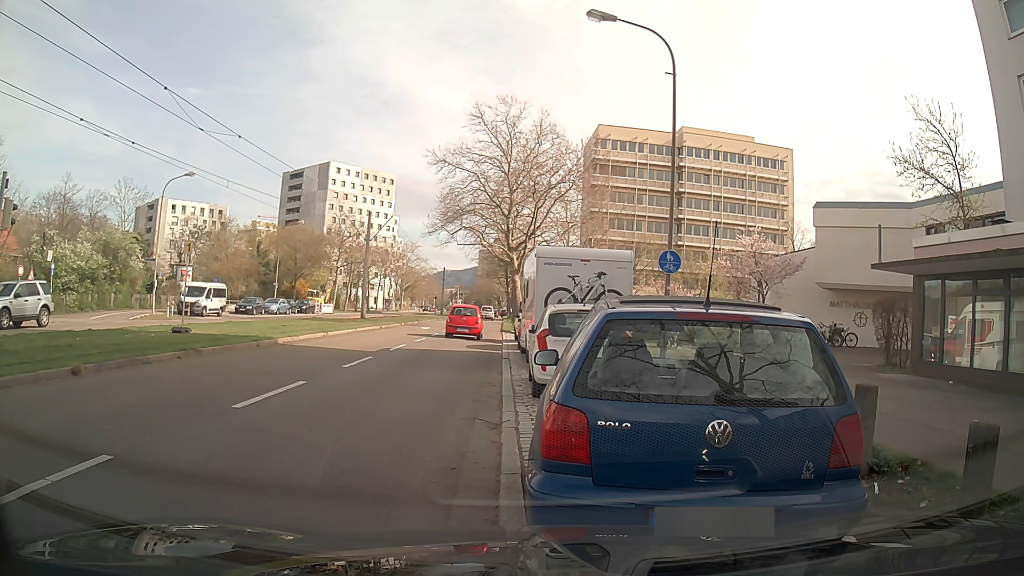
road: tertiary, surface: asphalt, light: Day
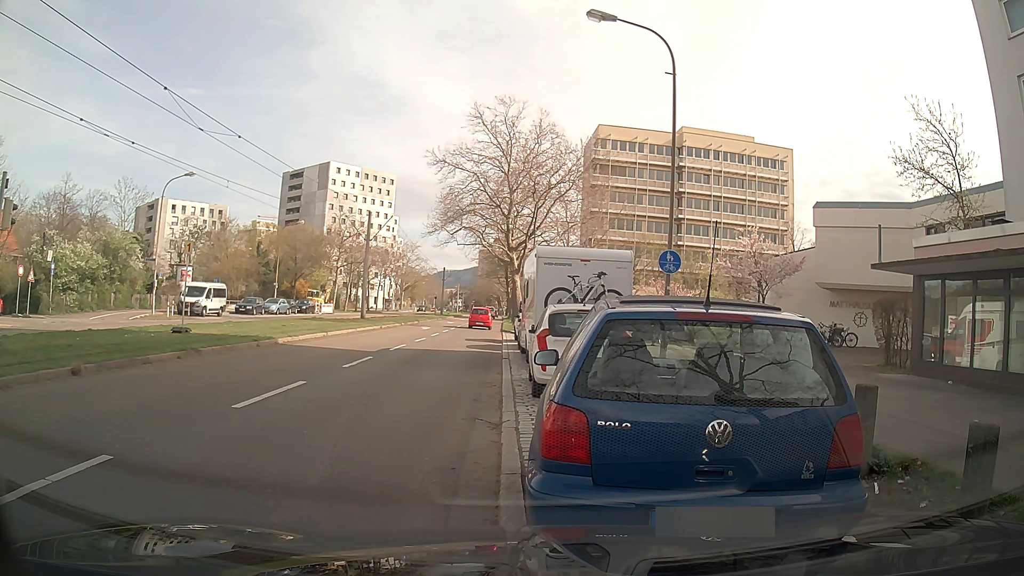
(0.0, 0.0) m; 0°
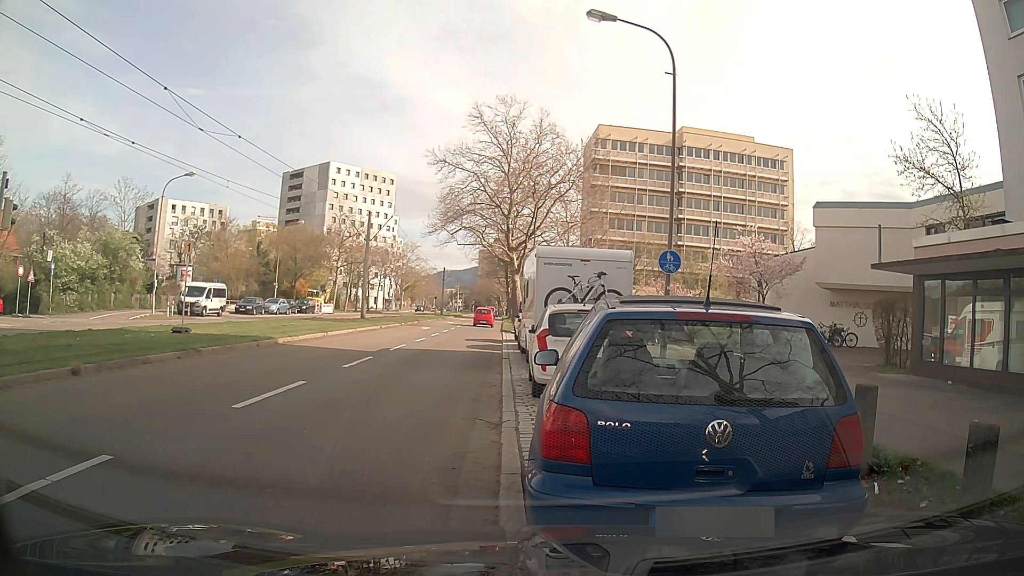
(0.0, 0.0) m; 0°
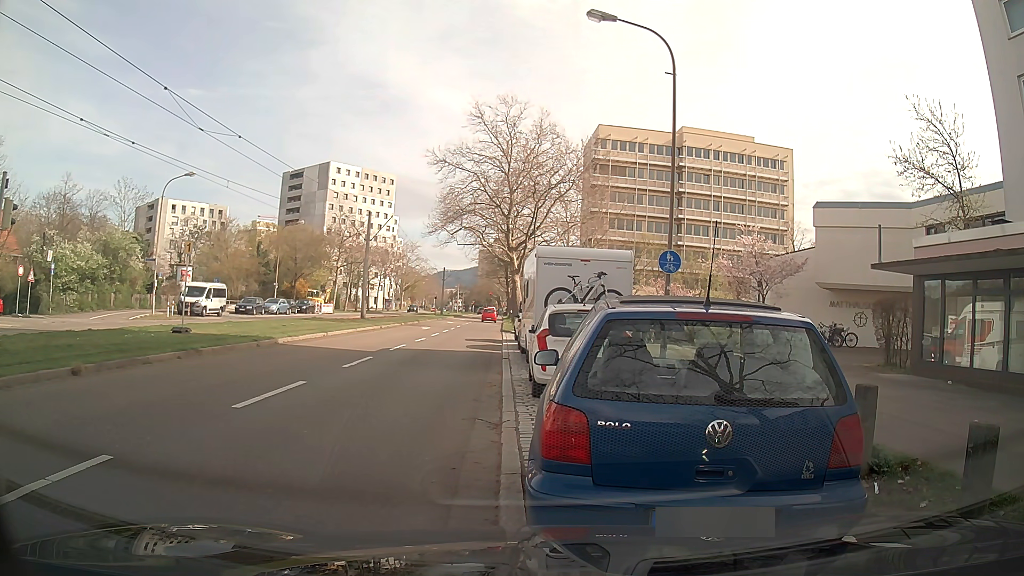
(0.0, 0.0) m; 0°
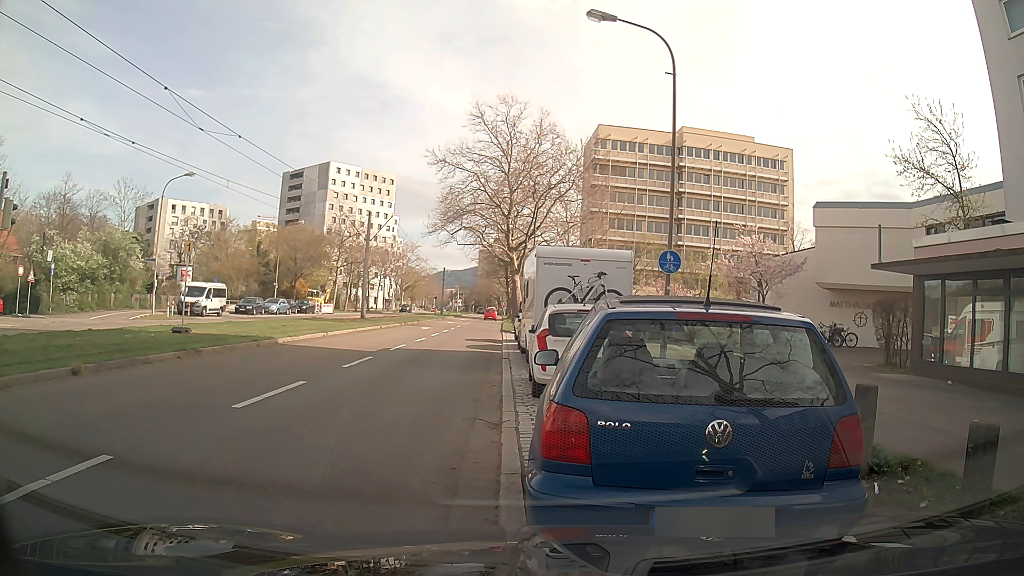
(0.0, 0.0) m; 0°
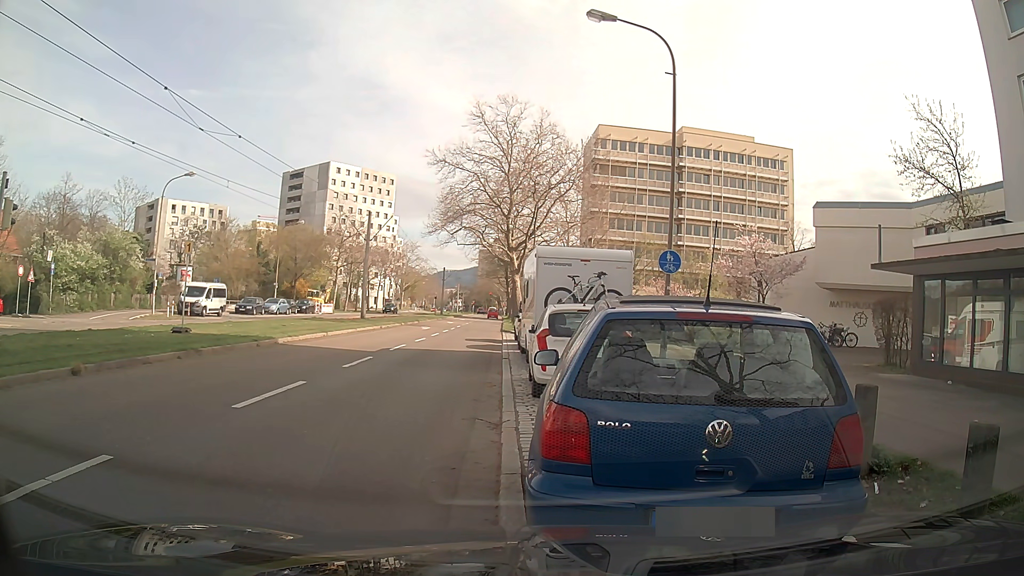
(0.0, 0.0) m; 0°
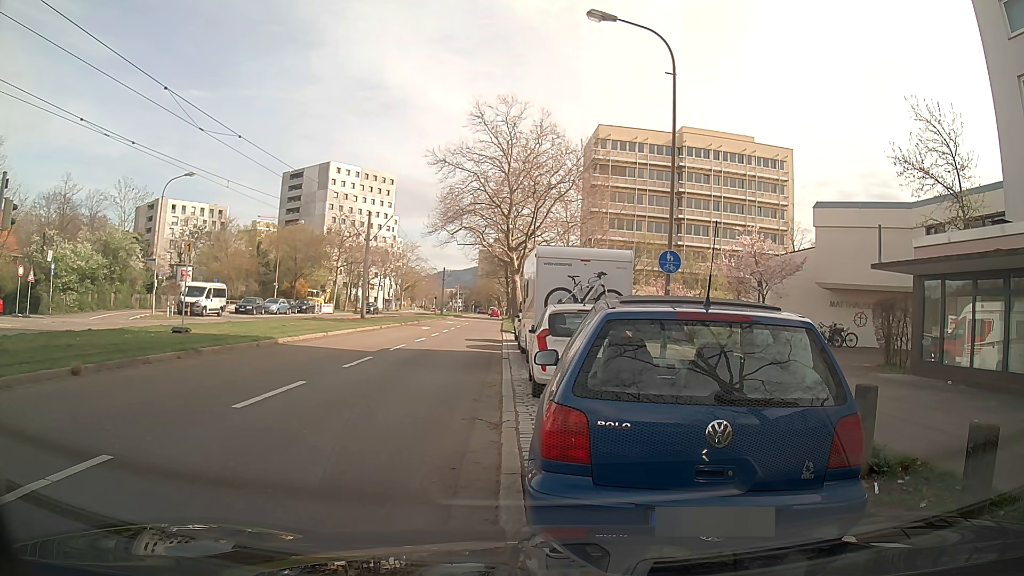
(0.0, 0.0) m; 0°
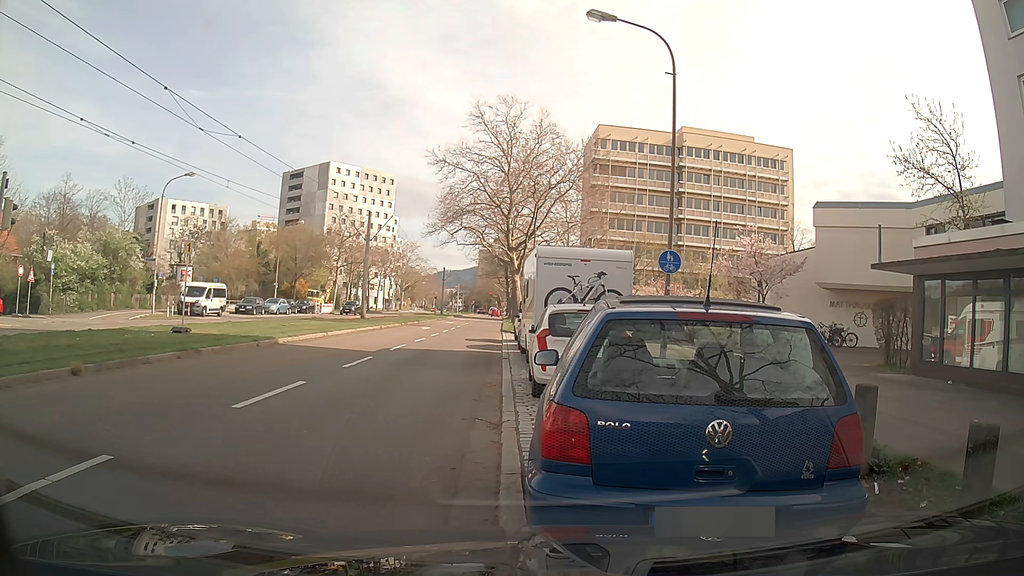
(0.0, 0.0) m; 0°
